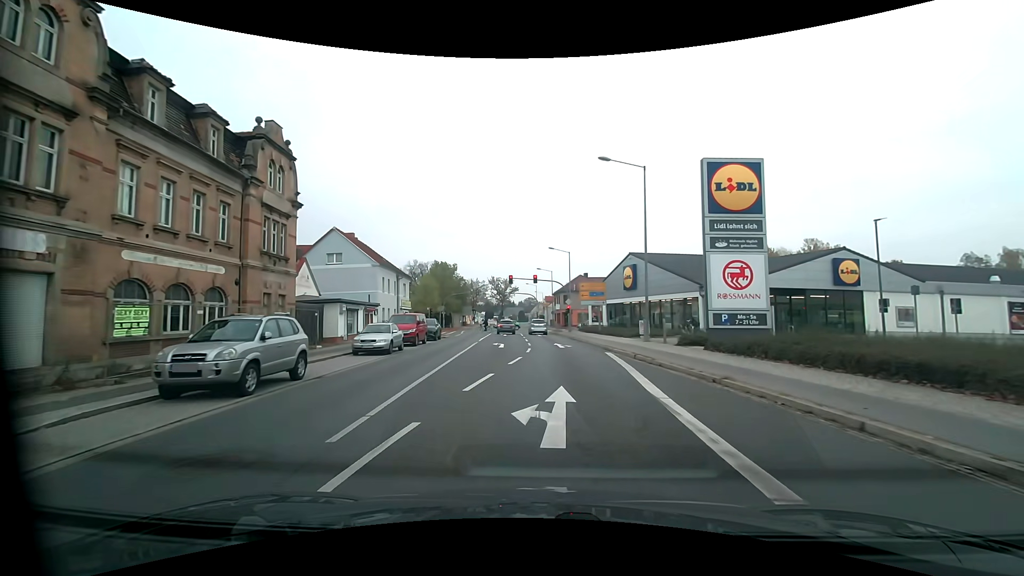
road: primary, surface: asphalt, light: Day
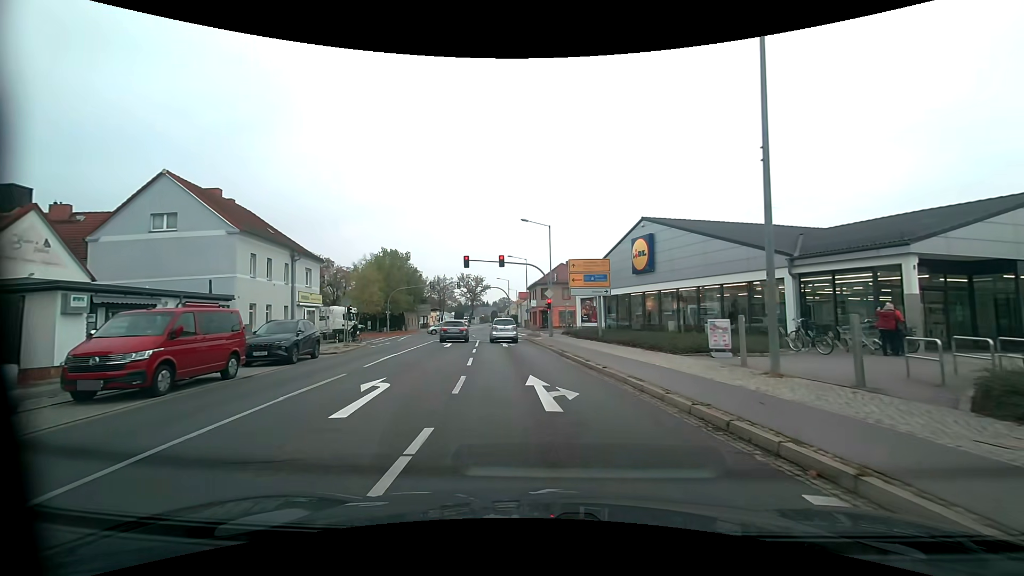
(+0.6, +17.8) m; +2°
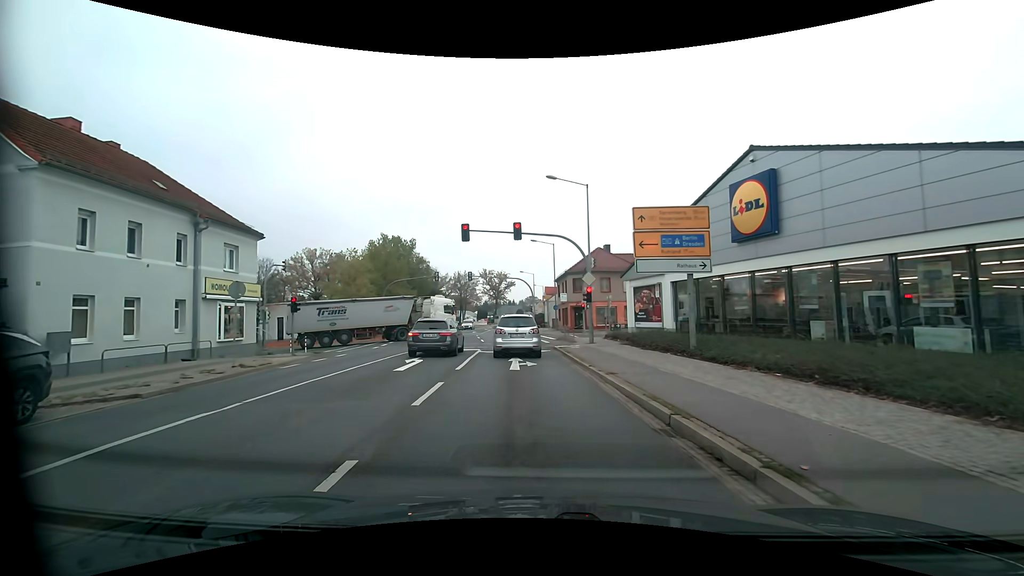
(-0.2, +13.2) m; -3°
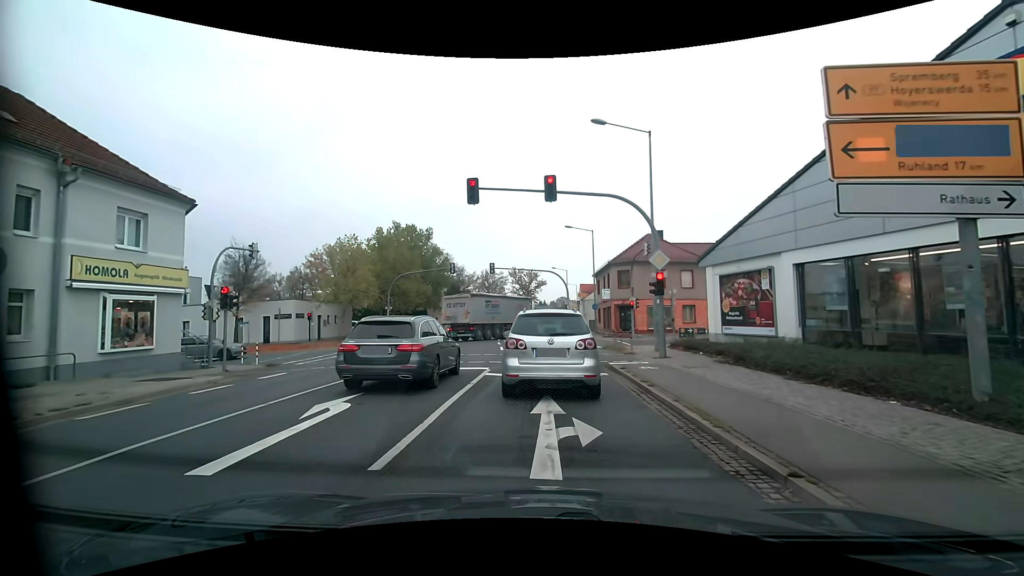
(-0.2, +8.9) m; -5°
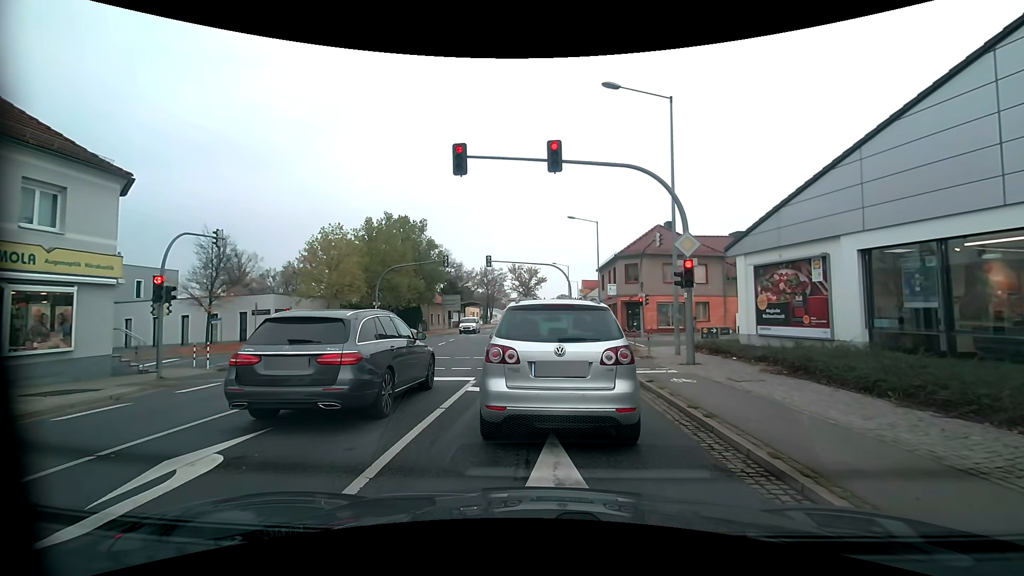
(+0.1, +3.1) m; 0°
(0, +10) (0, +20) (0, +30) (0, +40) (0, +50) (0, +60) (+1, +70) (+2, +80) (+3, +90) (+4, +100) m
